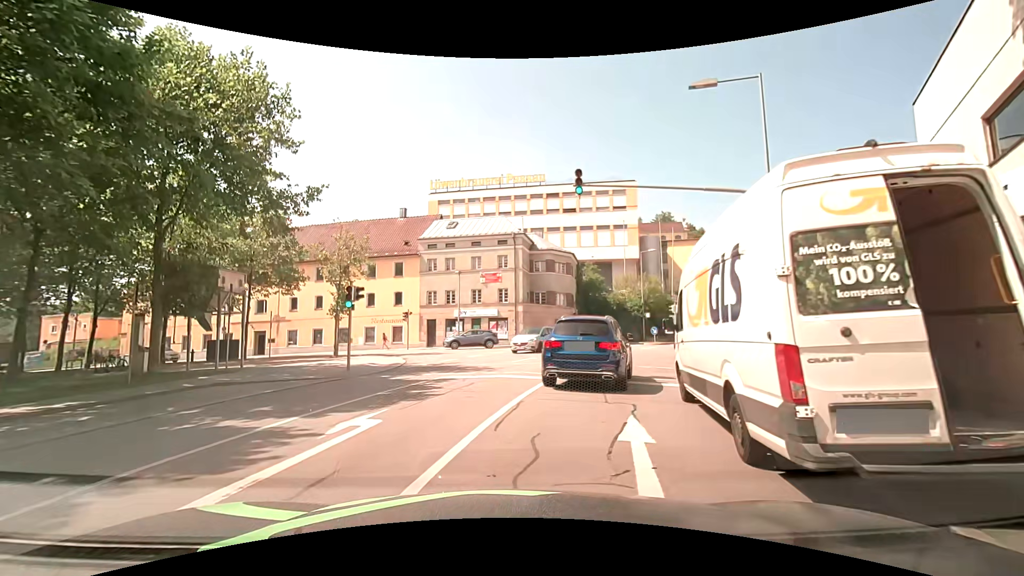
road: residential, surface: asphalt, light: Day
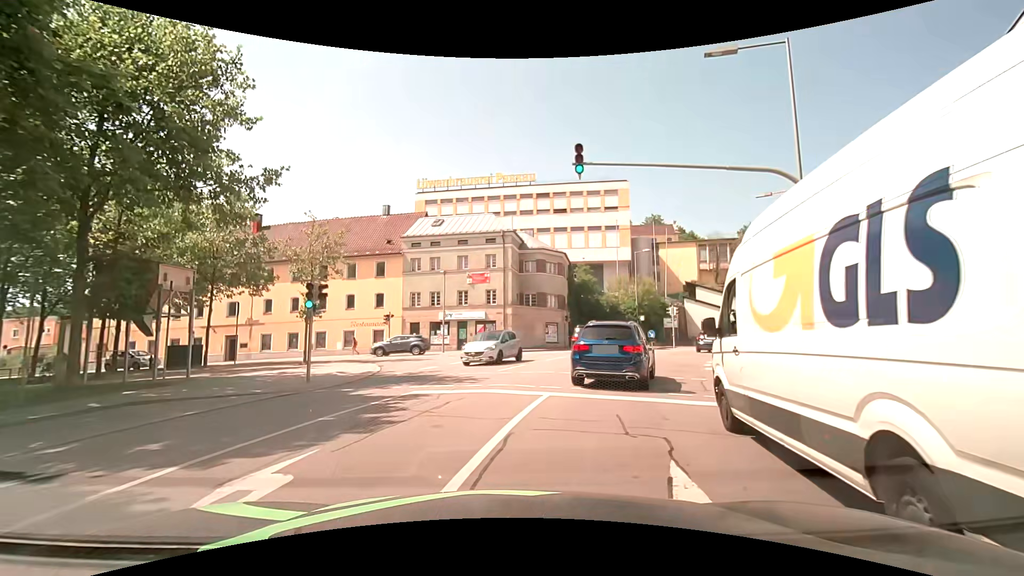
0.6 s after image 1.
(+0.1, +2.6) m; +2°
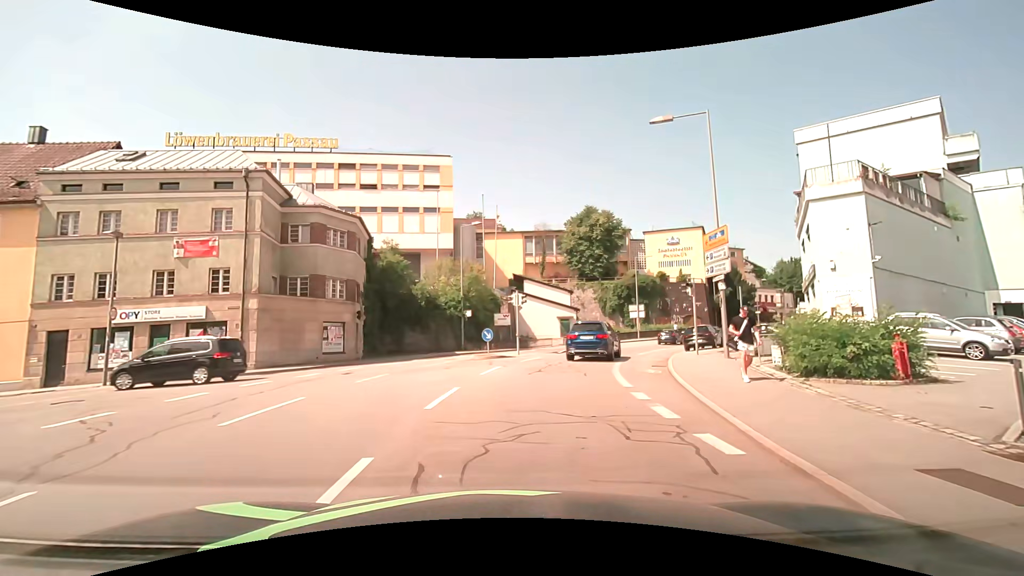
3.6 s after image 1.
(+2.8, +14.7) m; +22°
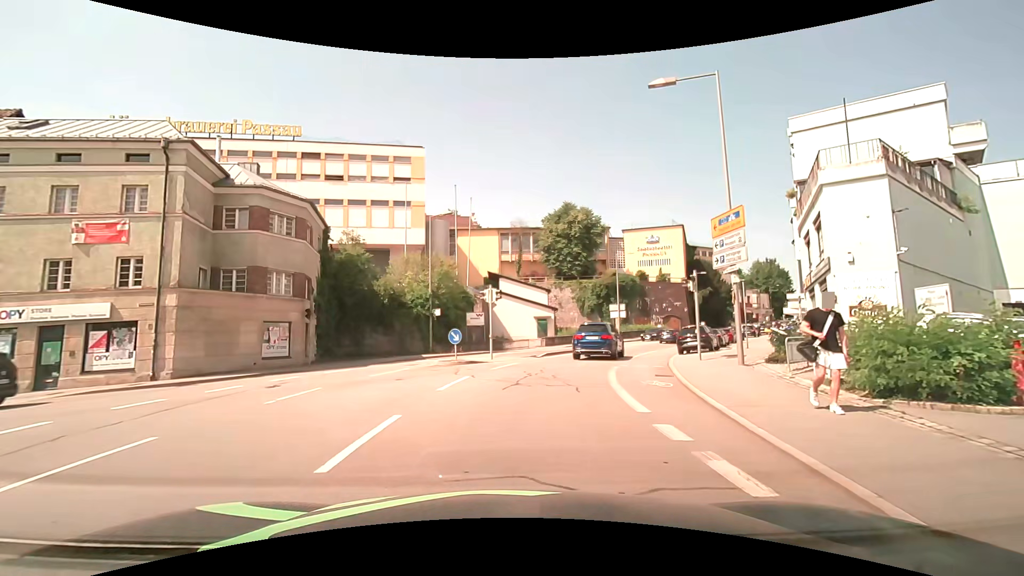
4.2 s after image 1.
(0.0, +3.6) m; +2°
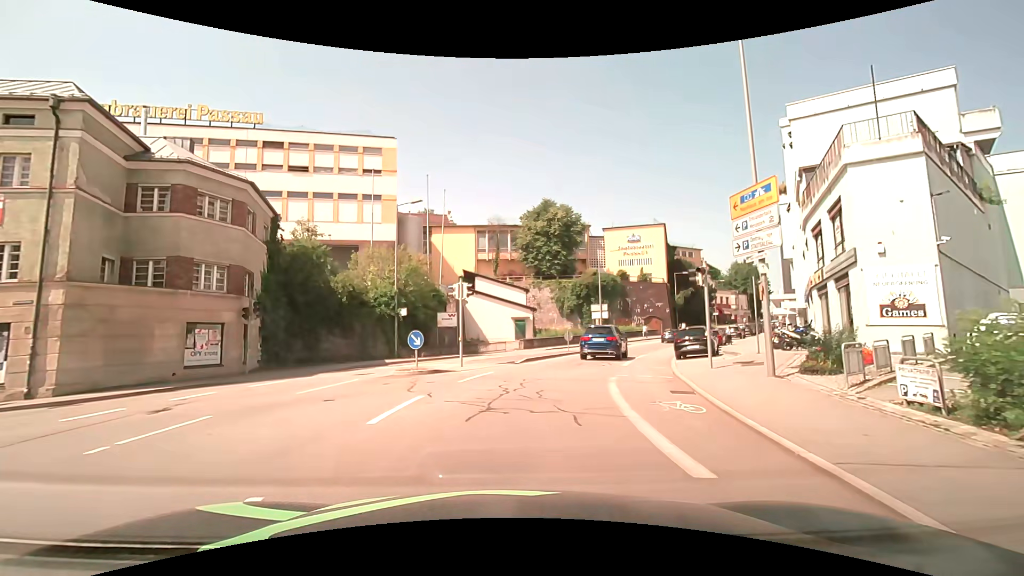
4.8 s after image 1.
(+0.1, +3.5) m; +3°
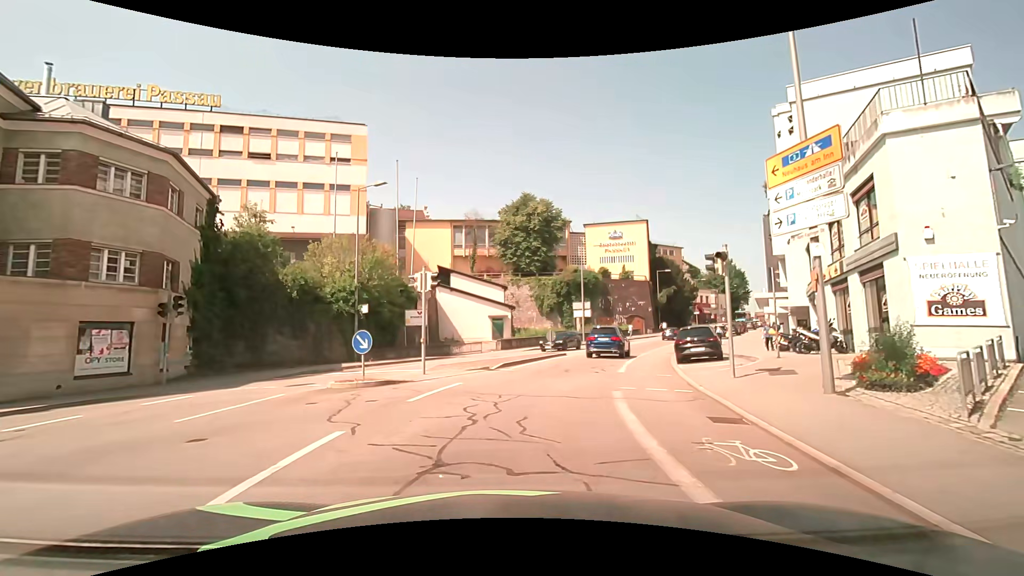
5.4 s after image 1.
(+0.1, +3.4) m; +2°
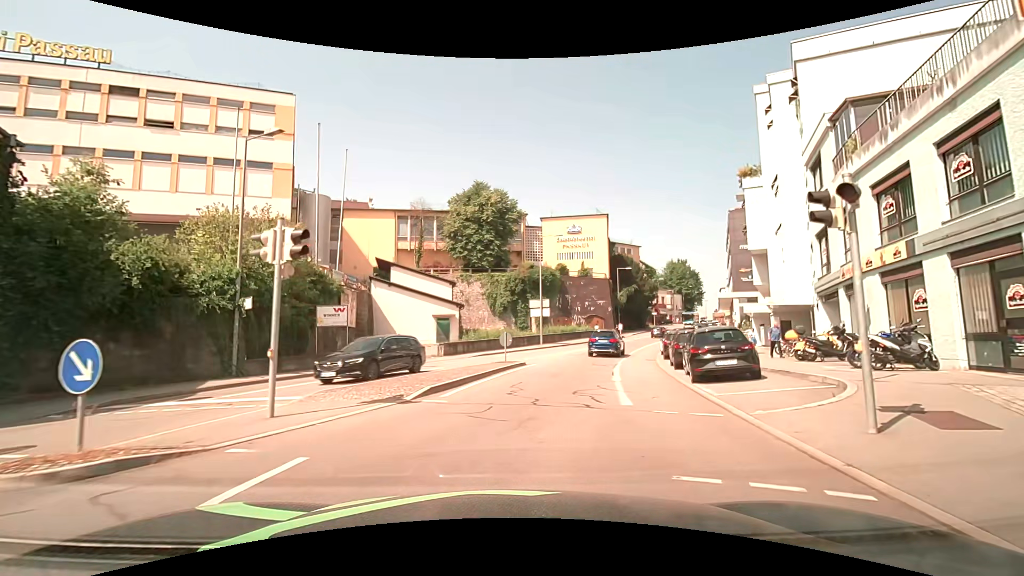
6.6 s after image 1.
(+0.3, +6.9) m; +4°
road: tertiary
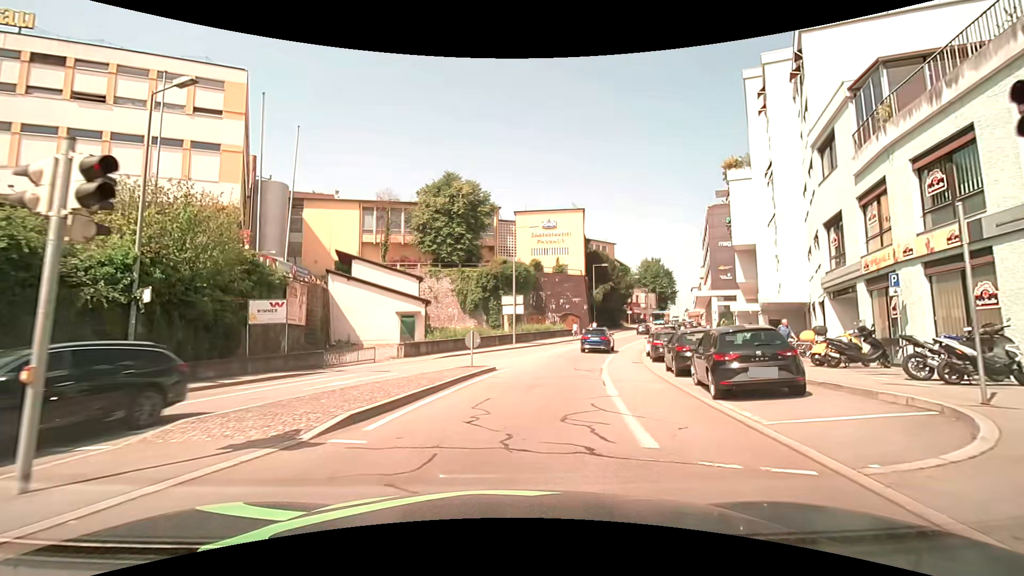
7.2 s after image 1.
(+0.2, +3.5) m; +5°
(+1, +10) (+2, +20) (+4, +30) (+7, +39) (+11, +48) (+14, +58) (+18, +67) (+22, +76) (+26, +86) (+29, +95) m
